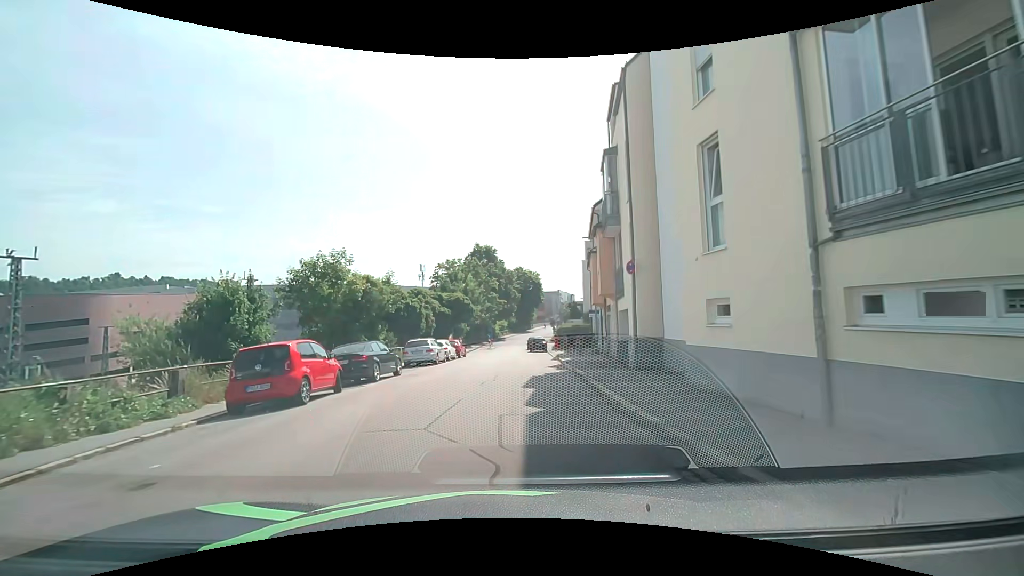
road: residential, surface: asphalt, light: Day
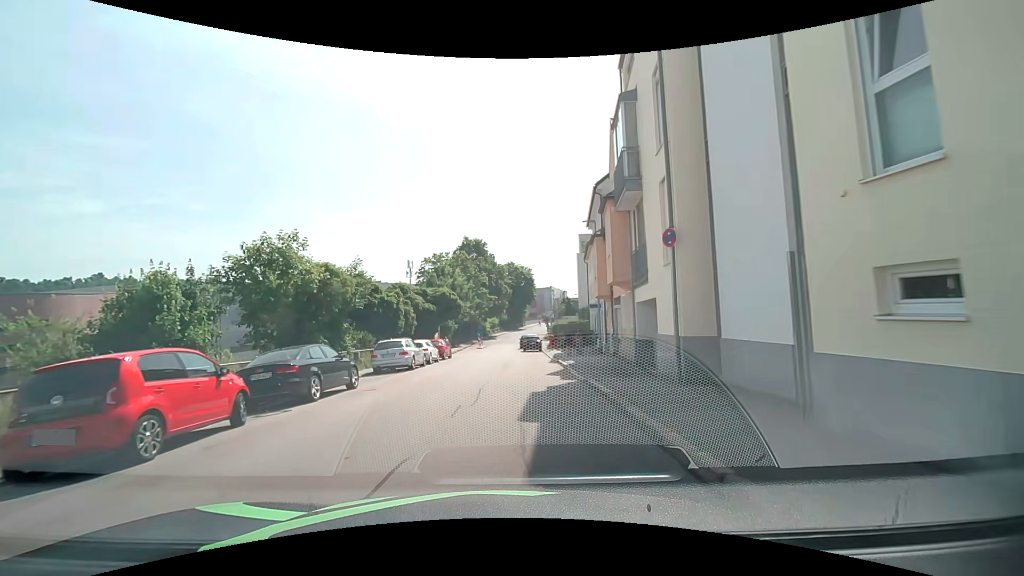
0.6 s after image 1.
(0.0, +4.5) m; +1°
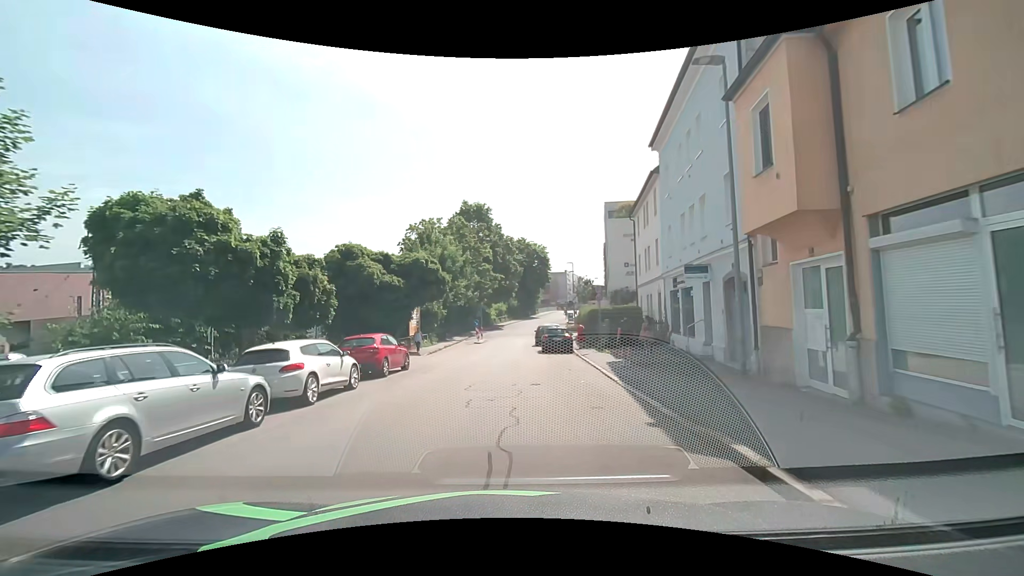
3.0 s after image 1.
(0.0, +17.6) m; 0°
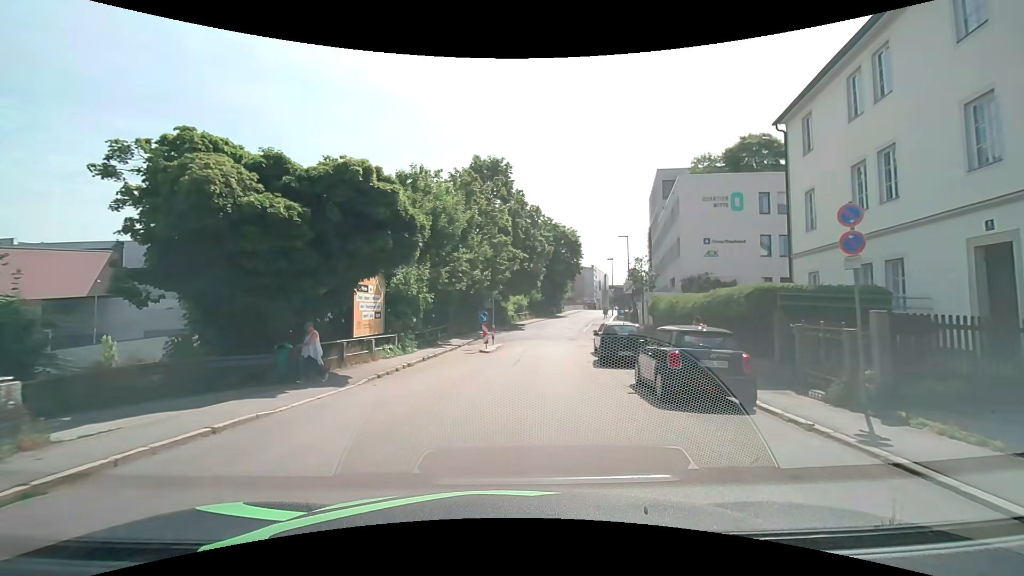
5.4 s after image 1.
(-1.0, +17.8) m; -4°
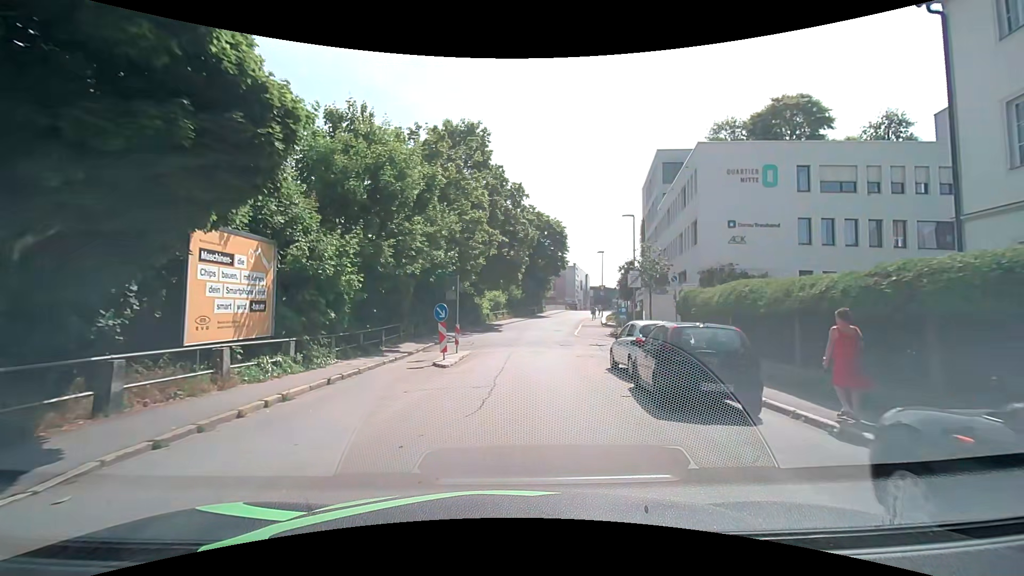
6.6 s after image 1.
(+0.3, +8.6) m; +3°
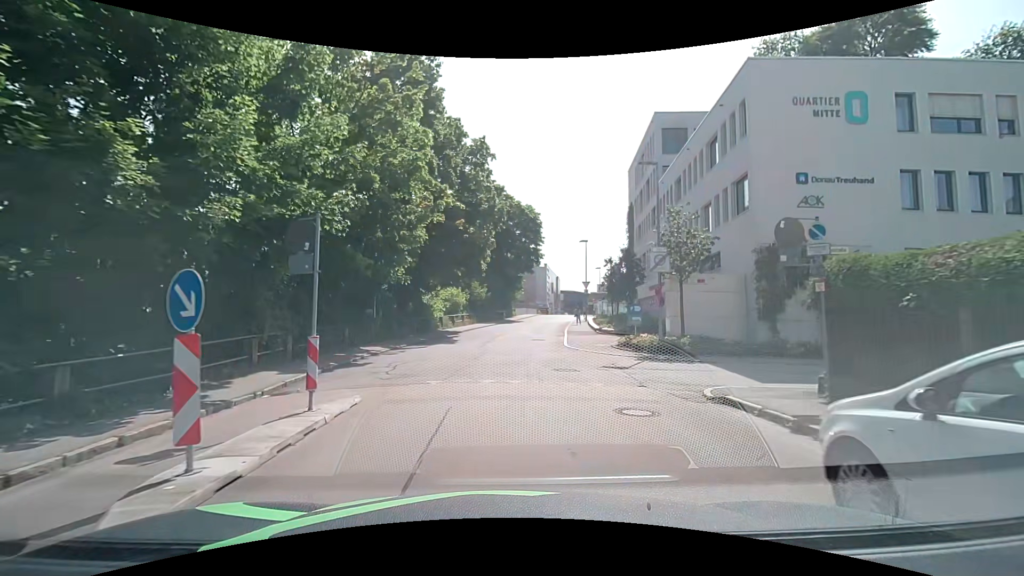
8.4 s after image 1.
(+0.4, +11.7) m; +4°
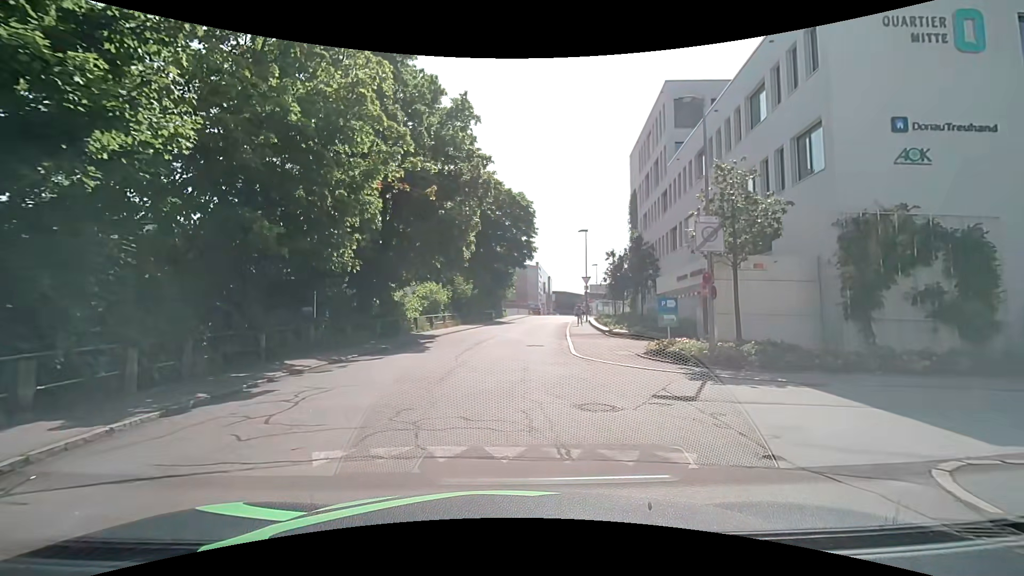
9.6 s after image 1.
(+0.1, +5.9) m; +2°
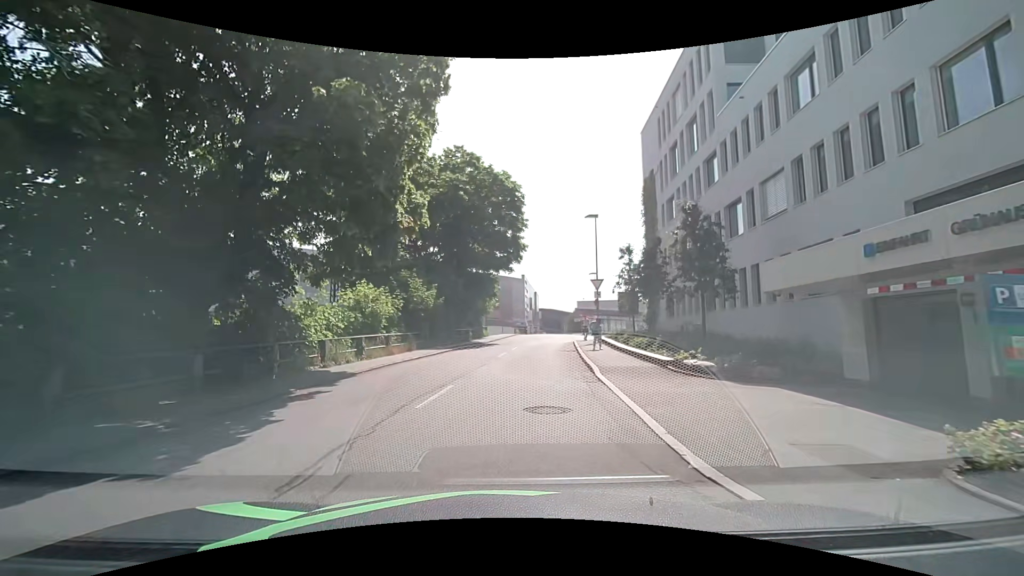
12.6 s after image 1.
(-0.1, +12.6) m; +1°
(0, +10) (+1, +20) (+1, +30) (+3, +40) (+8, +48) (+16, +54) (+24, +60) (+30, +68) (+35, +77) (+40, +85) m
